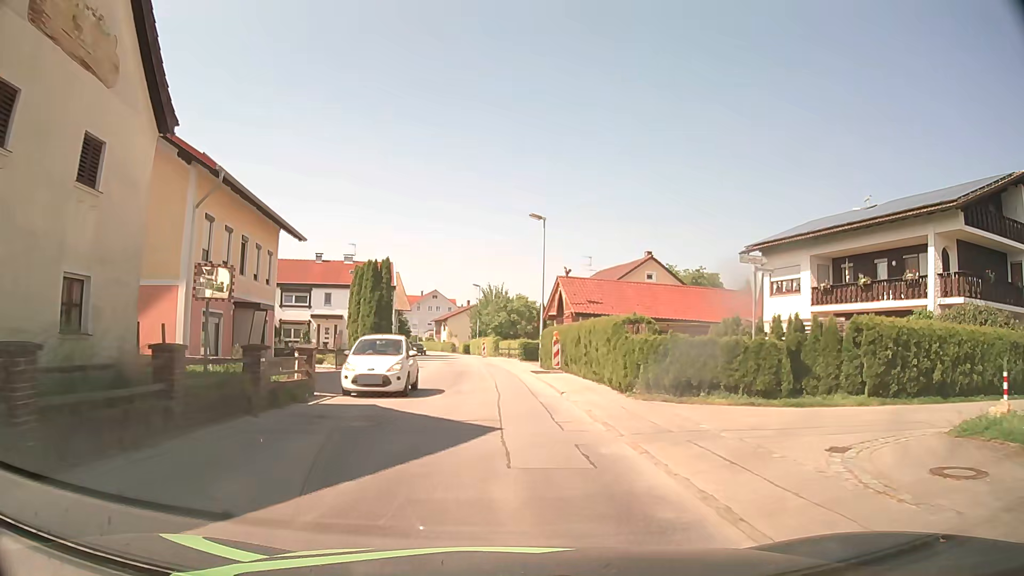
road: tertiary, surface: asphalt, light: Day
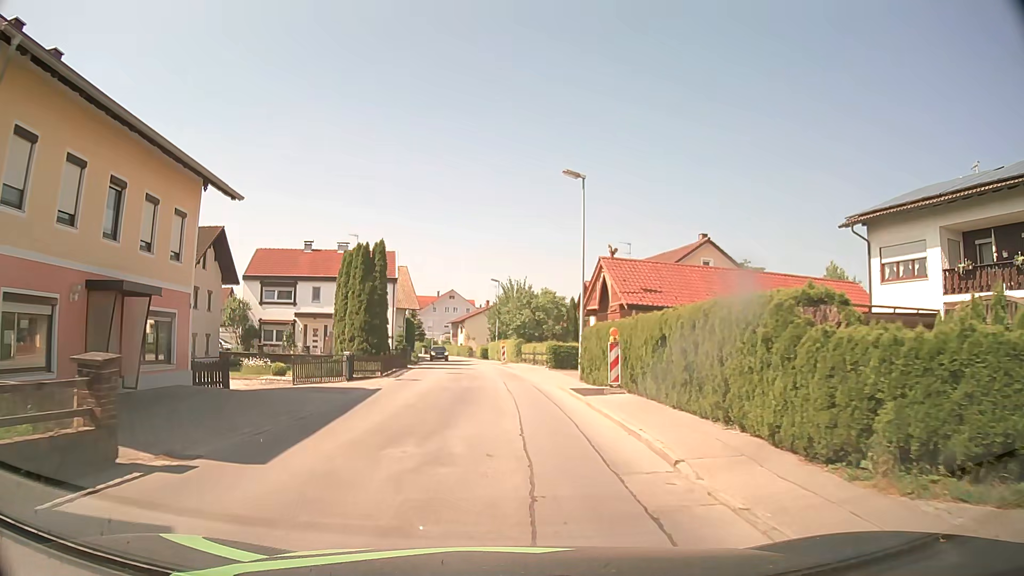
(-0.1, +9.9) m; -1°
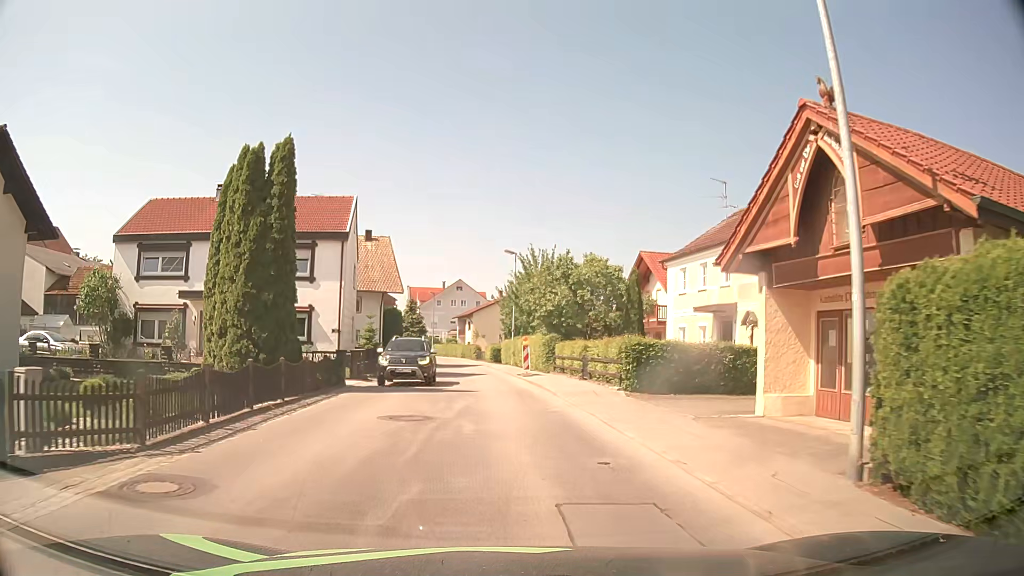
(-0.5, +19.8) m; -2°
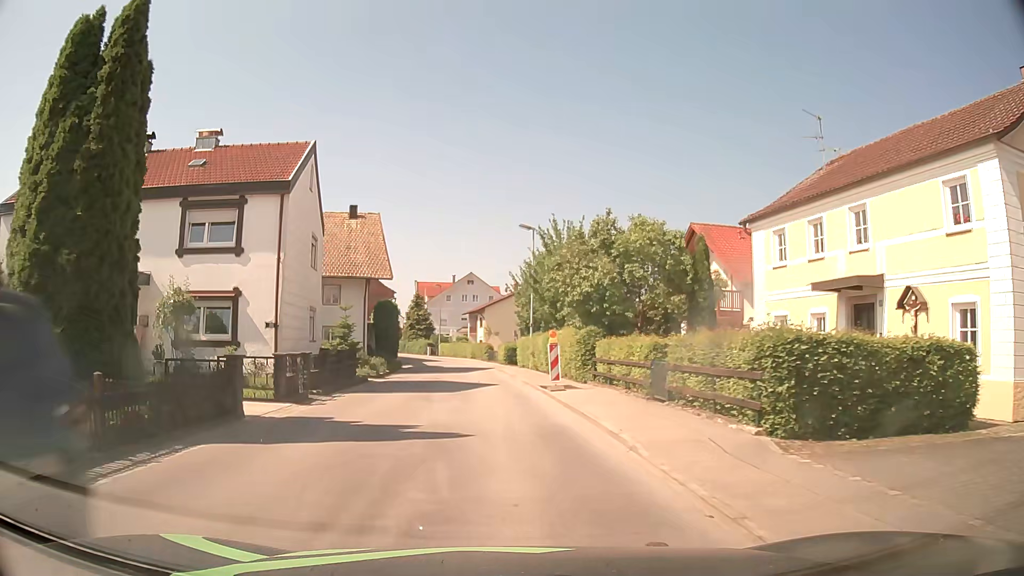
(0.0, +9.7) m; 0°
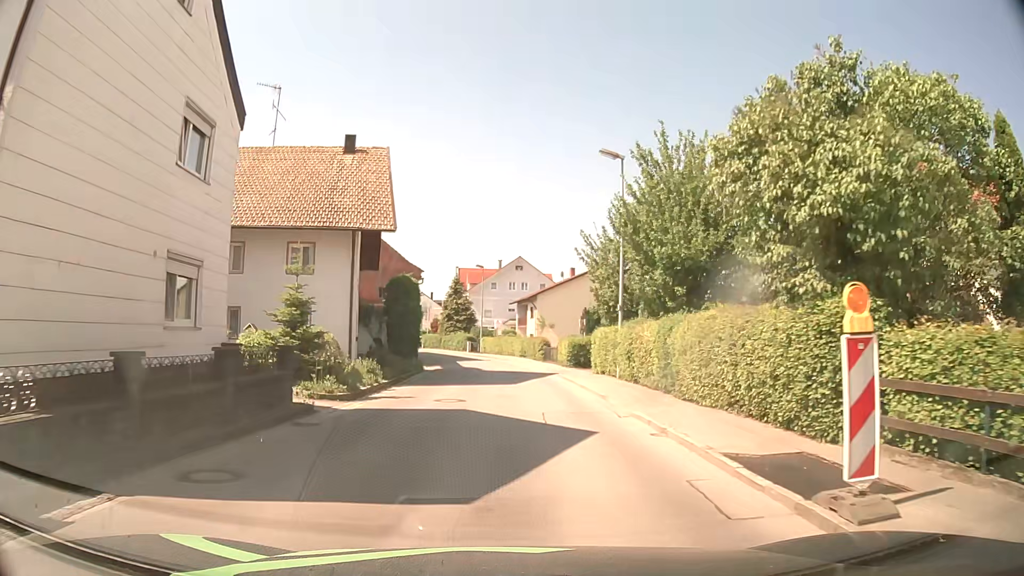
(-0.9, +14.2) m; -5°
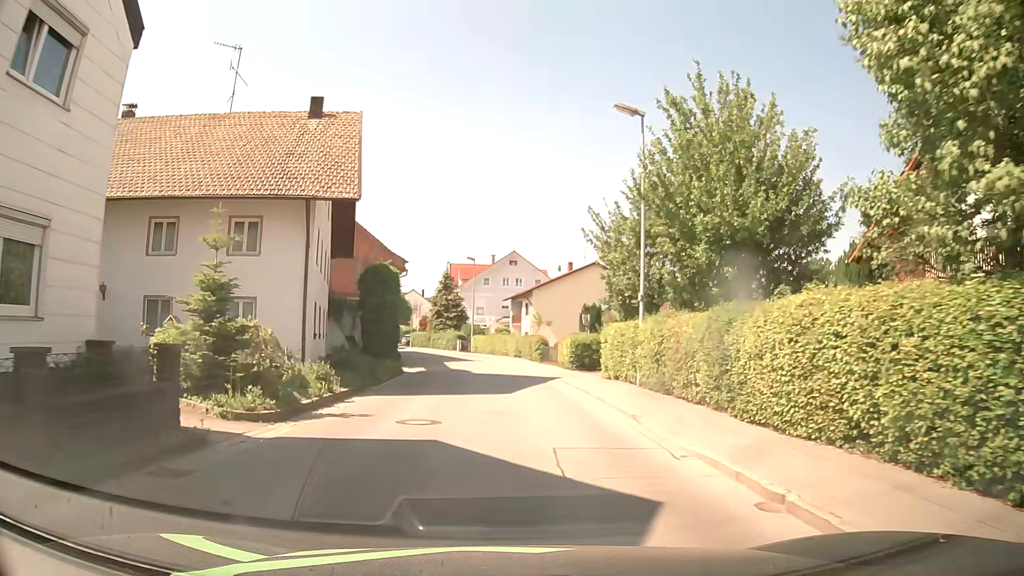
(+0.1, +4.8) m; +1°
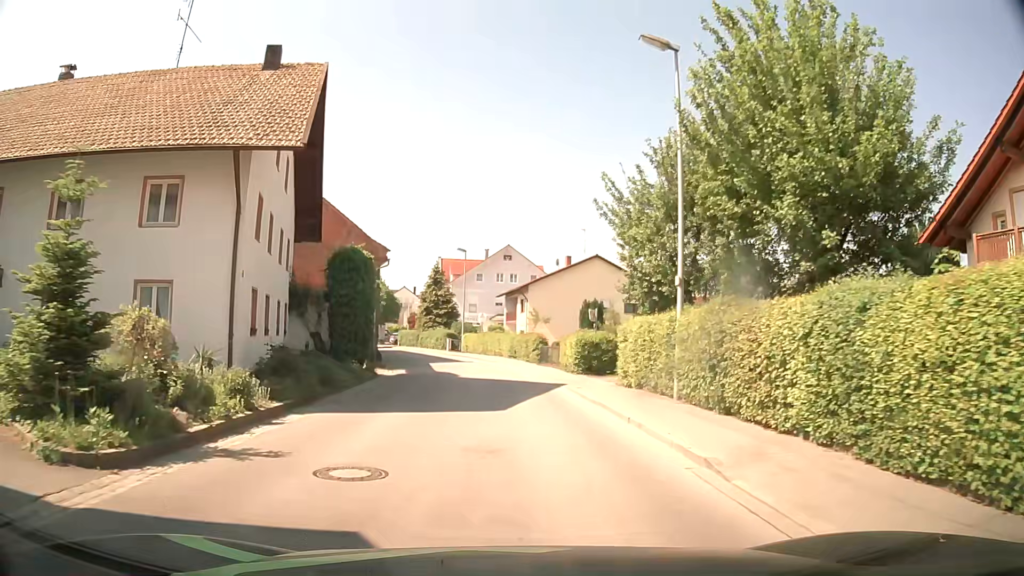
(0.0, +4.8) m; +1°
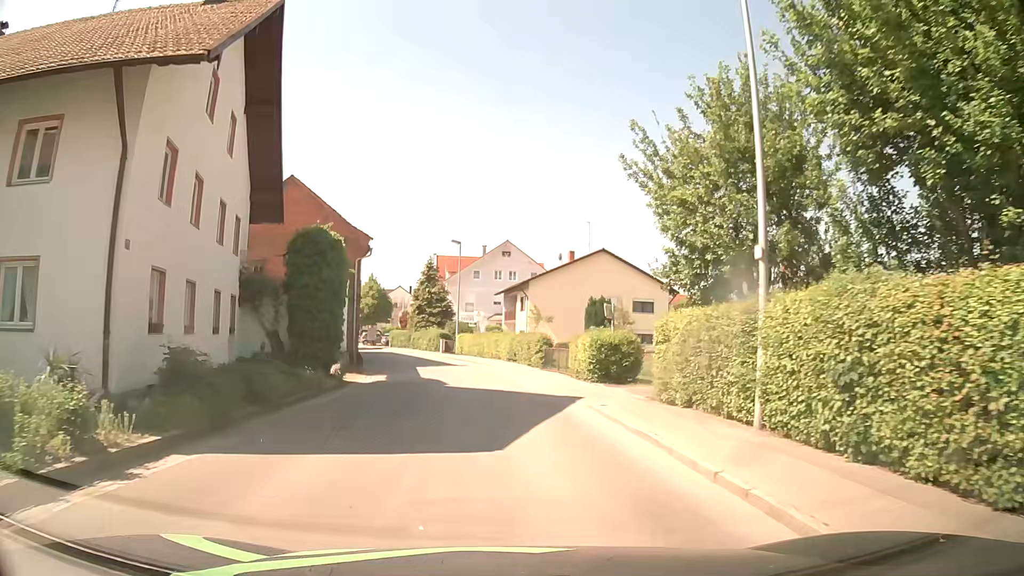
(0.0, +4.8) m; 0°
(0, +10) (-1, +20) (-2, +30) (-4, +40) (-7, +49) (-11, +59) (-15, +68) (-19, +77) (-23, +86) (-28, +95) m
